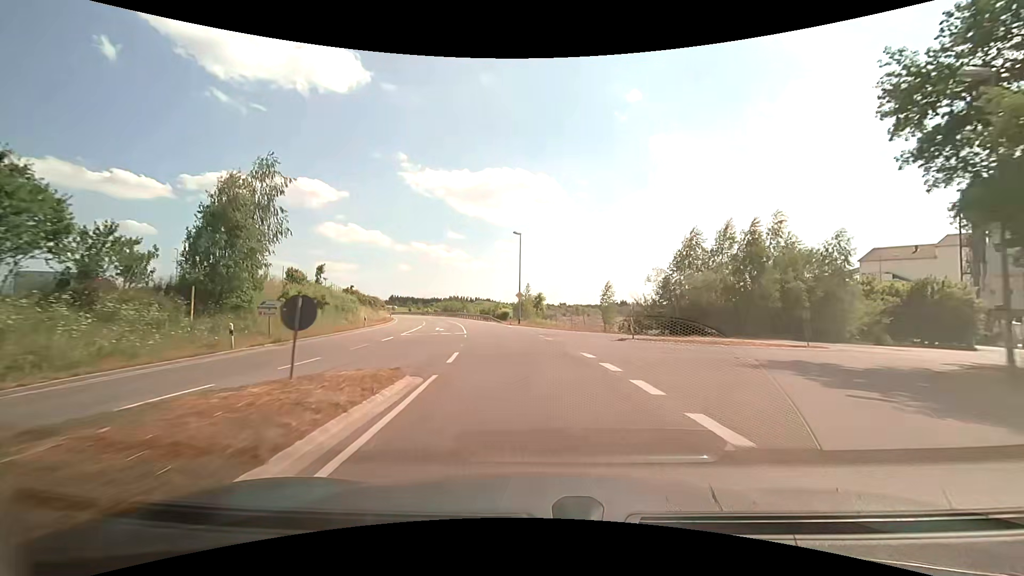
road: unclassified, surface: asphalt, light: Day
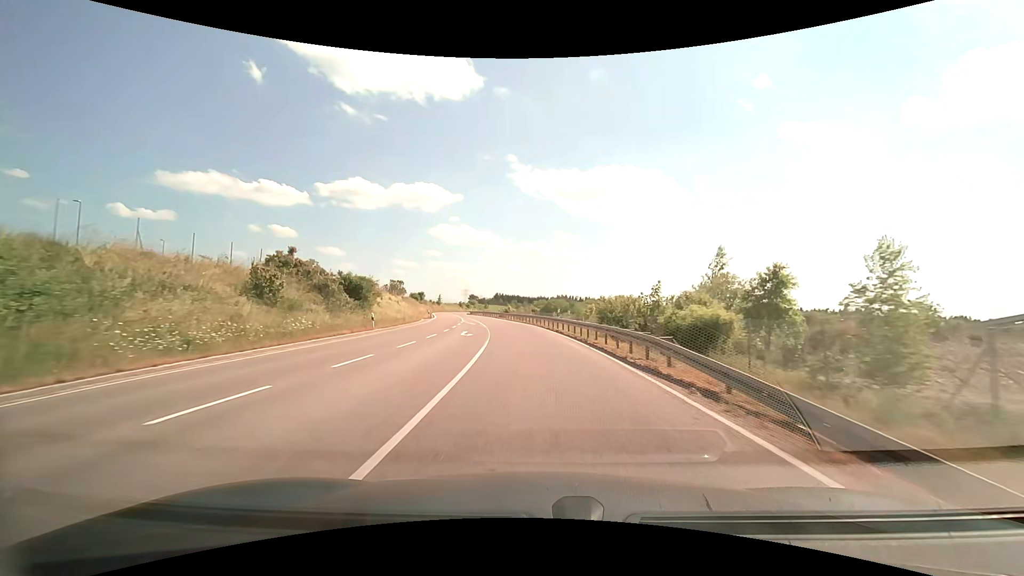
(-6.1, +49.9) m; -12°
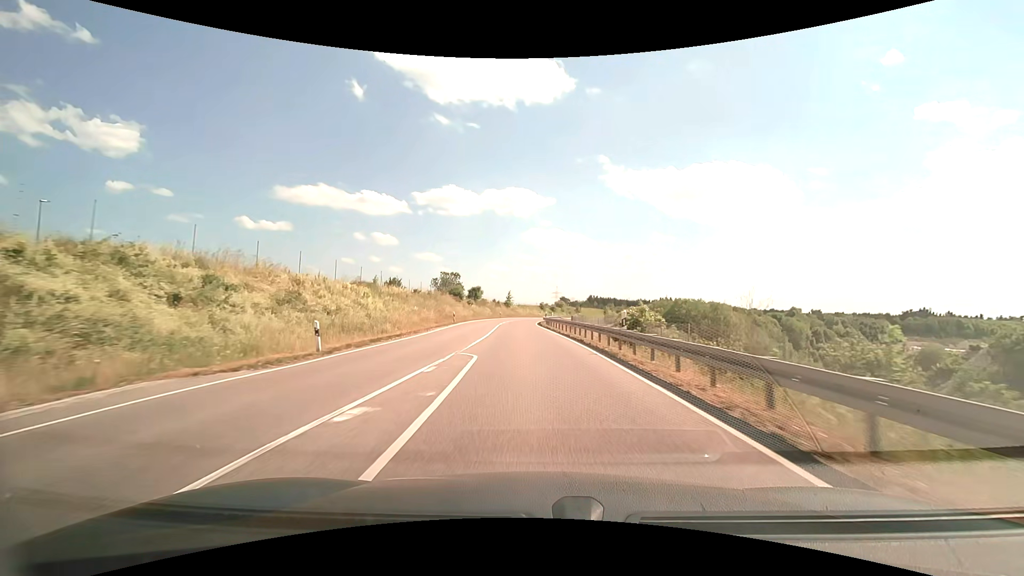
(-4.8, +52.6) m; -11°
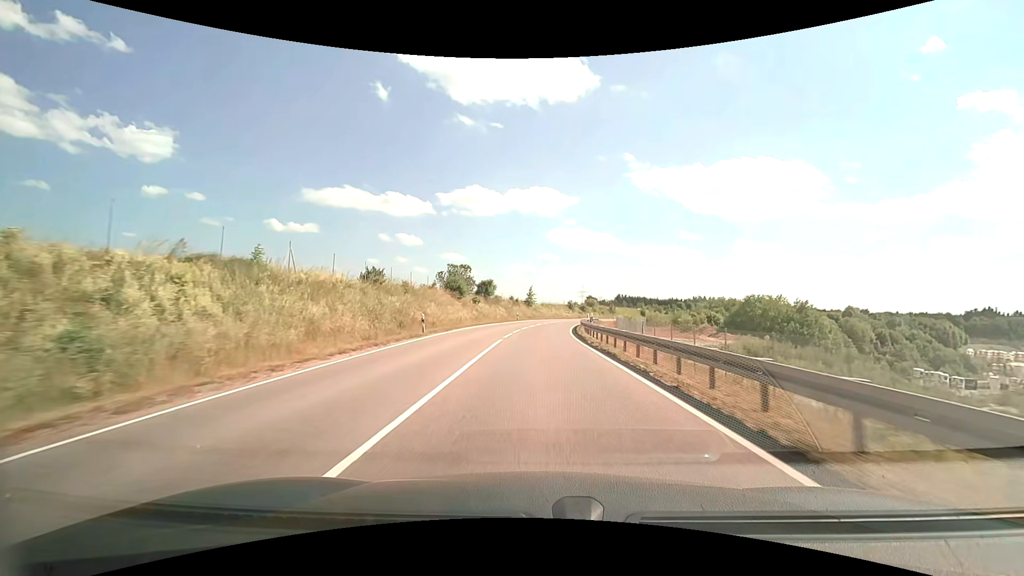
(-0.6, +21.7) m; -3°
(0, +10) (0, +20) (0, +30) (+1, +40) (+2, +50) (+3, +60) (+4, +70) (+7, +80) (+9, +89) (+12, +99) m
